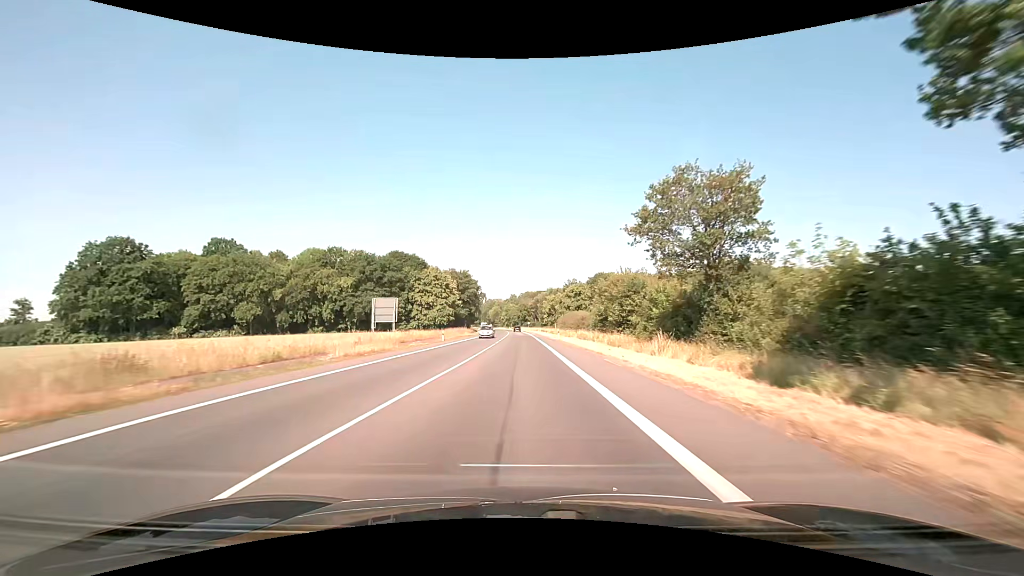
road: primary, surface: asphalt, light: Day
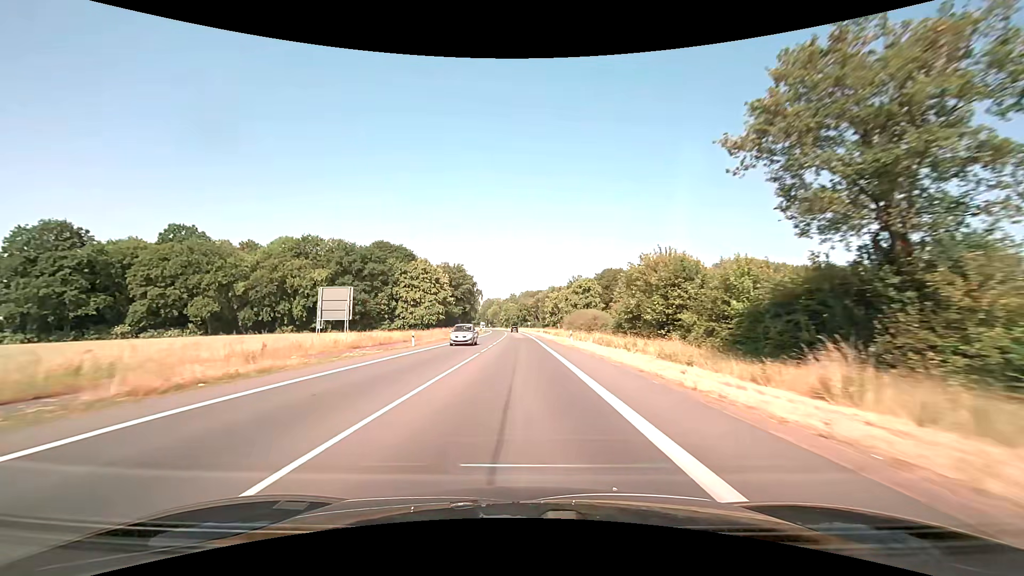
(0.0, +14.3) m; 0°
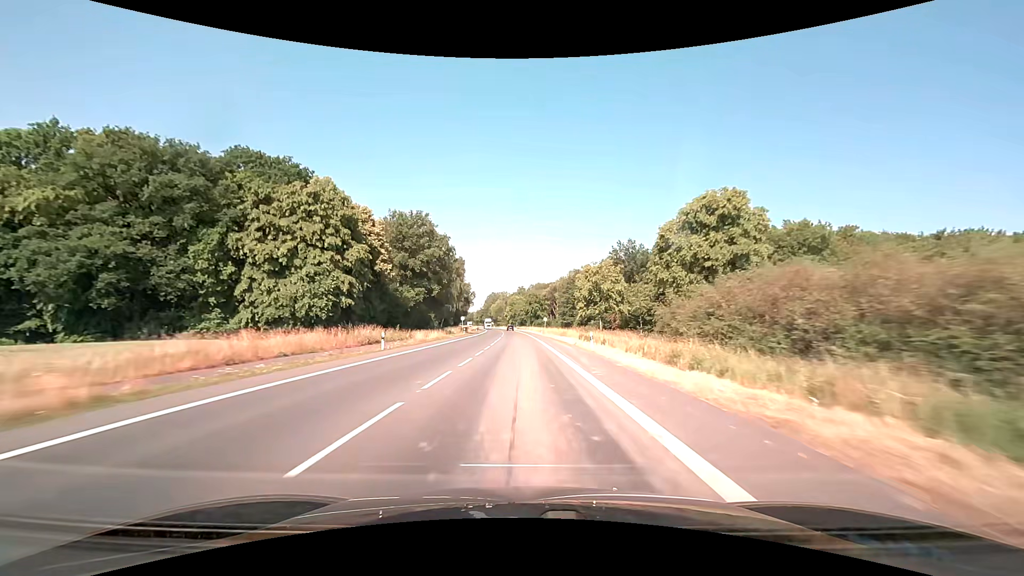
(-0.4, +59.5) m; -1°
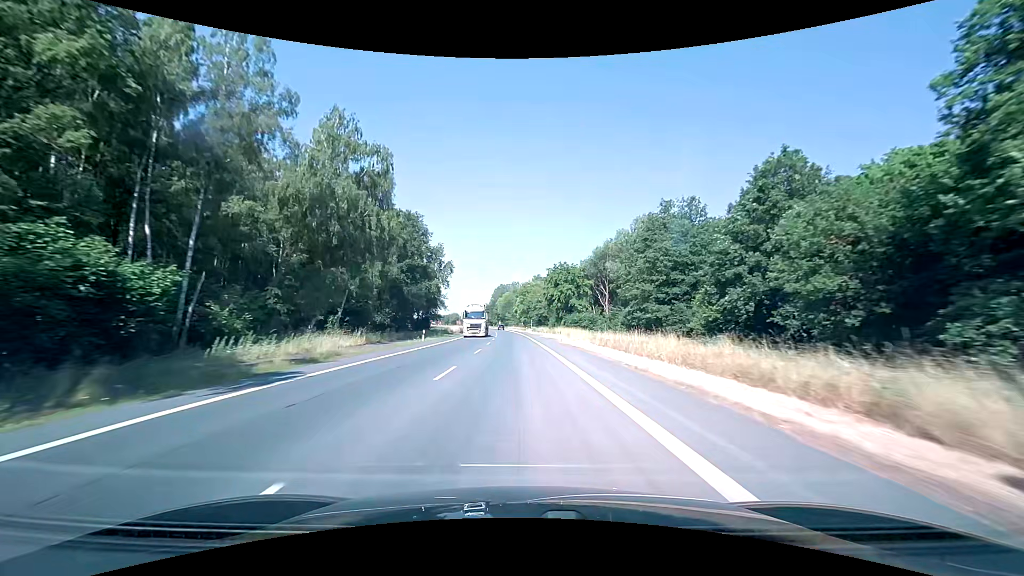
(-1.0, +76.9) m; -2°
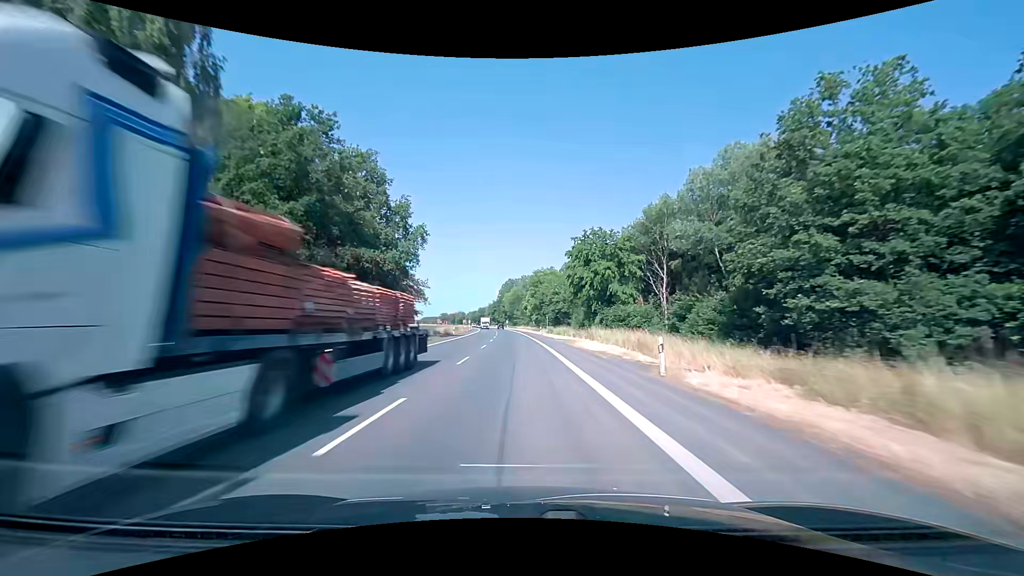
(-0.3, +31.2) m; -1°
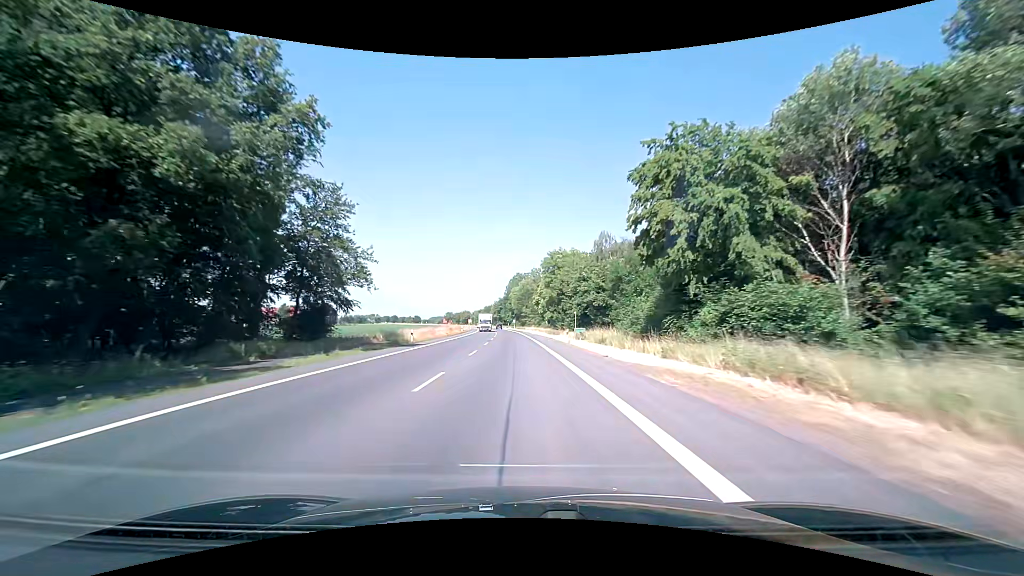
(-0.3, +31.3) m; -1°
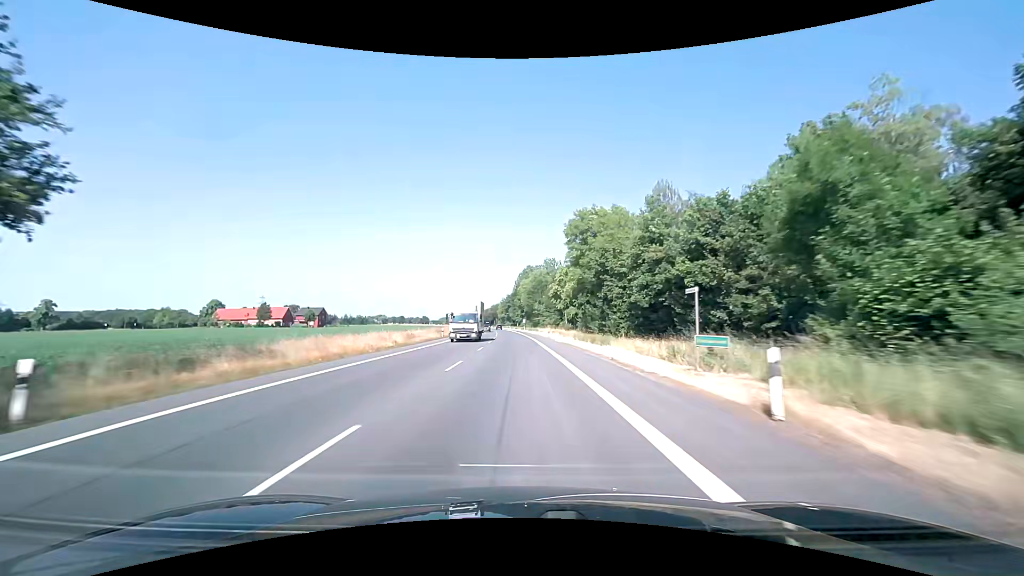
(-0.2, +31.4) m; -1°
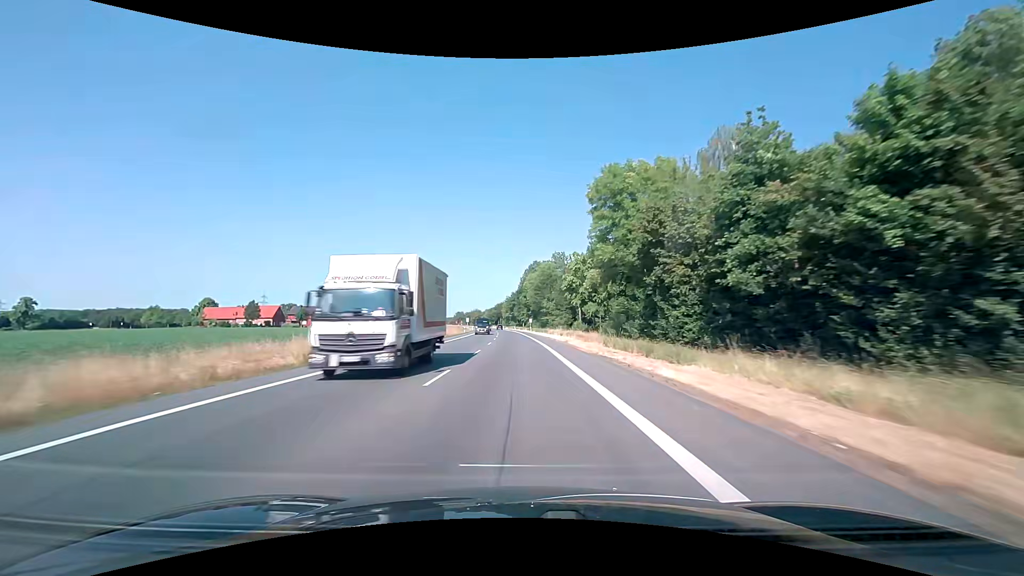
(-0.1, +15.7) m; -1°
